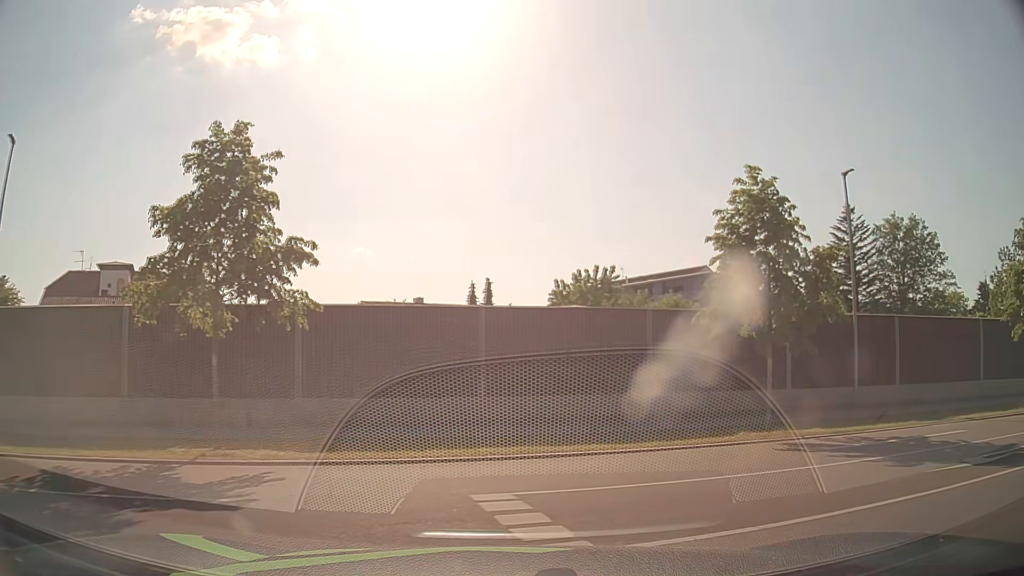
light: Day
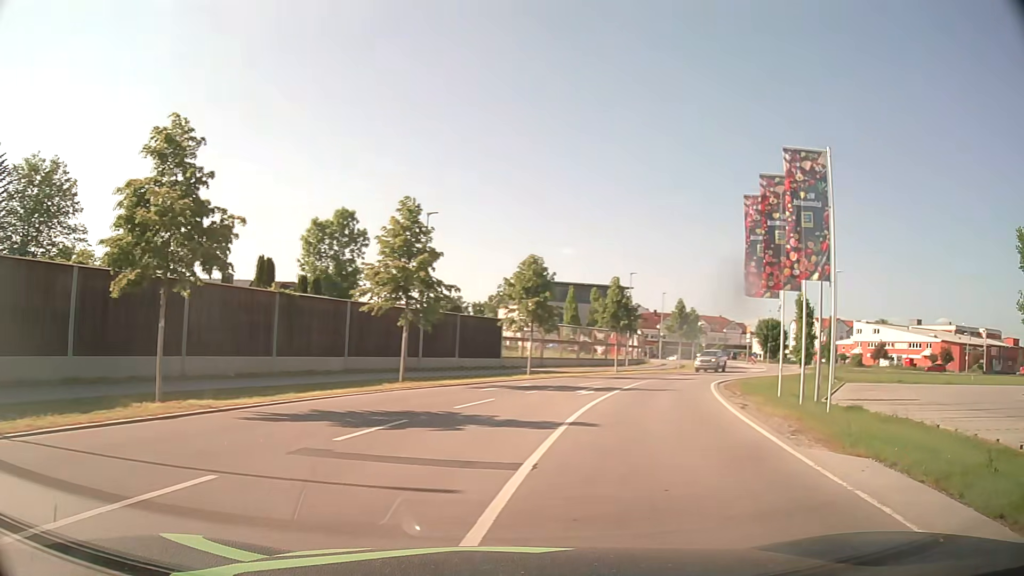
(+6.1, +7.3) m; +77°
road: unclassified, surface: asphalt
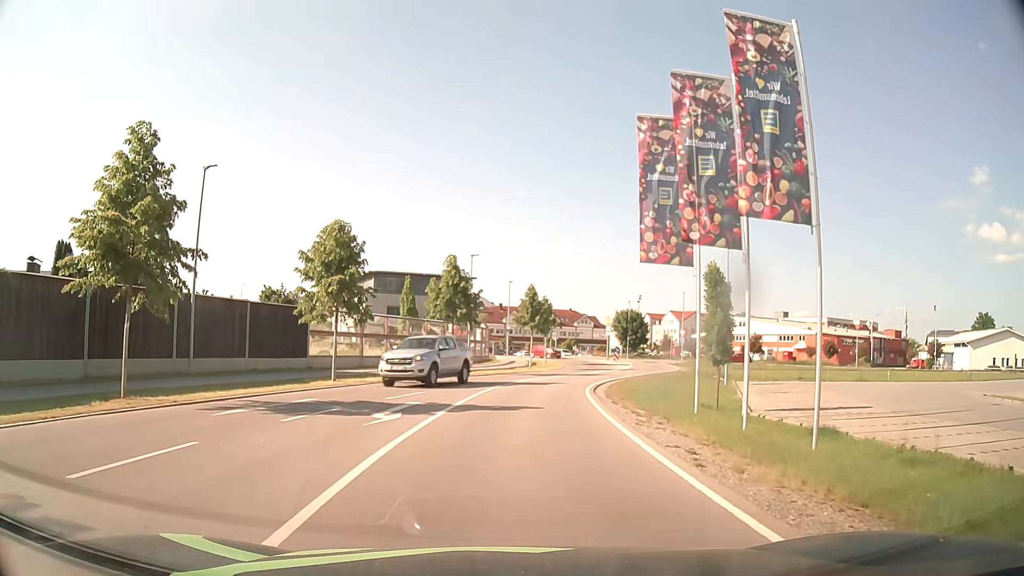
(+1.6, +9.1) m; +14°
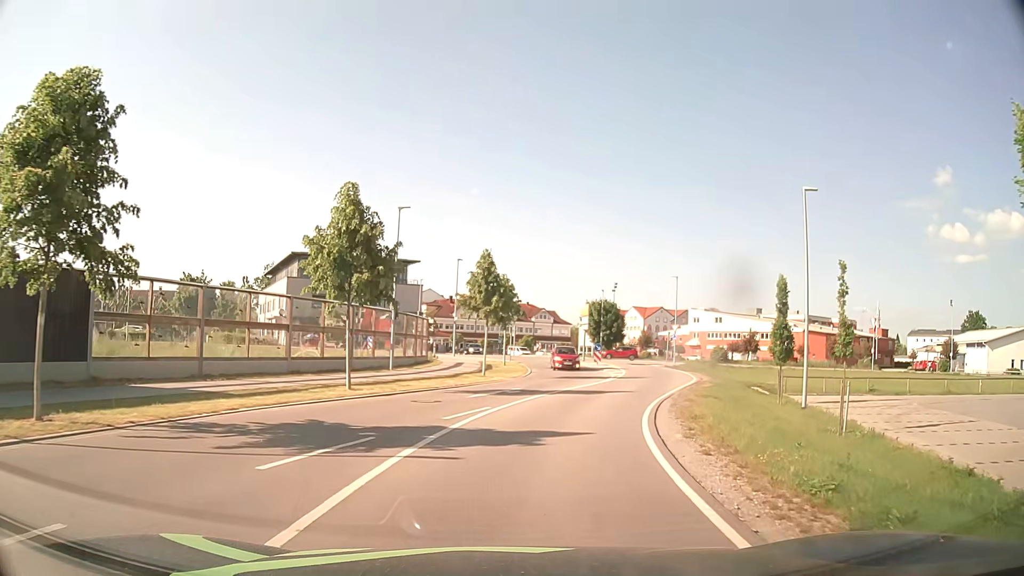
(+0.4, +16.5) m; +4°
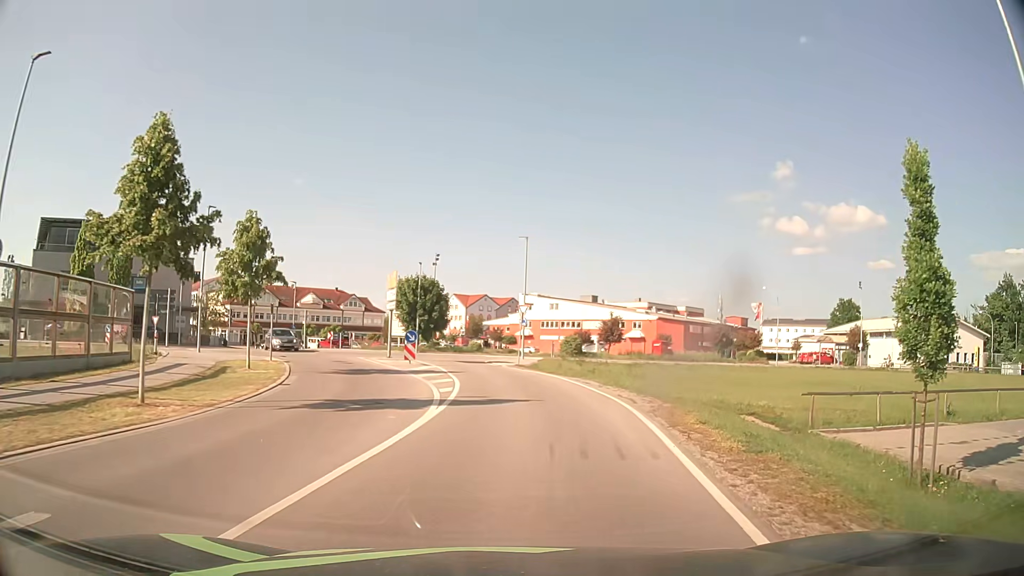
(+2.3, +18.9) m; +15°
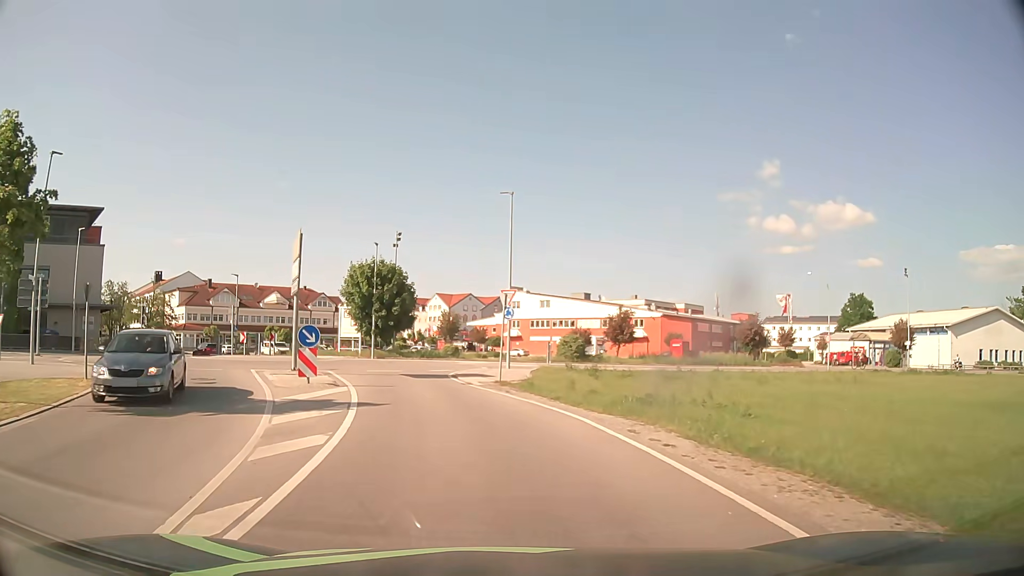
(+0.5, +13.7) m; +1°
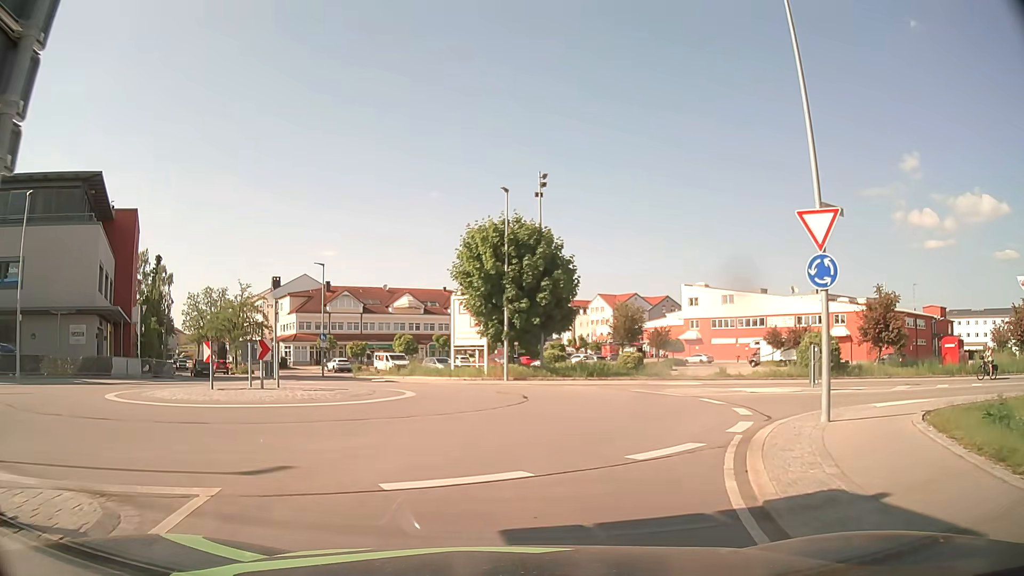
(-2.2, +18.9) m; -14°
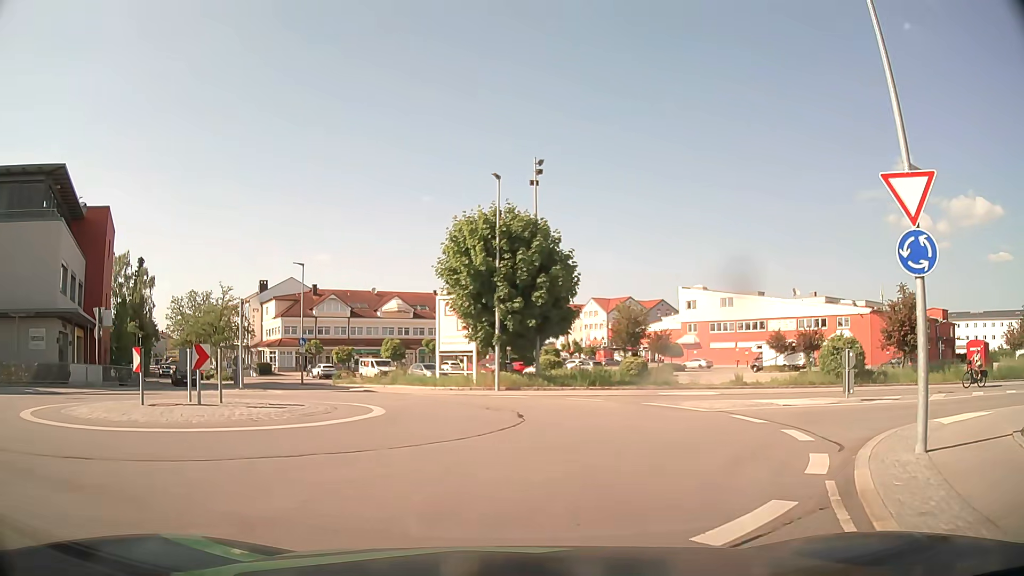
(0.0, +3.2) m; +1°
(0, +10) (-2, +20) (-7, +28) (-12, +37) (-18, +45) (-24, +53) (-29, +62) (-34, +70) (-39, +79) (-44, +88) m
